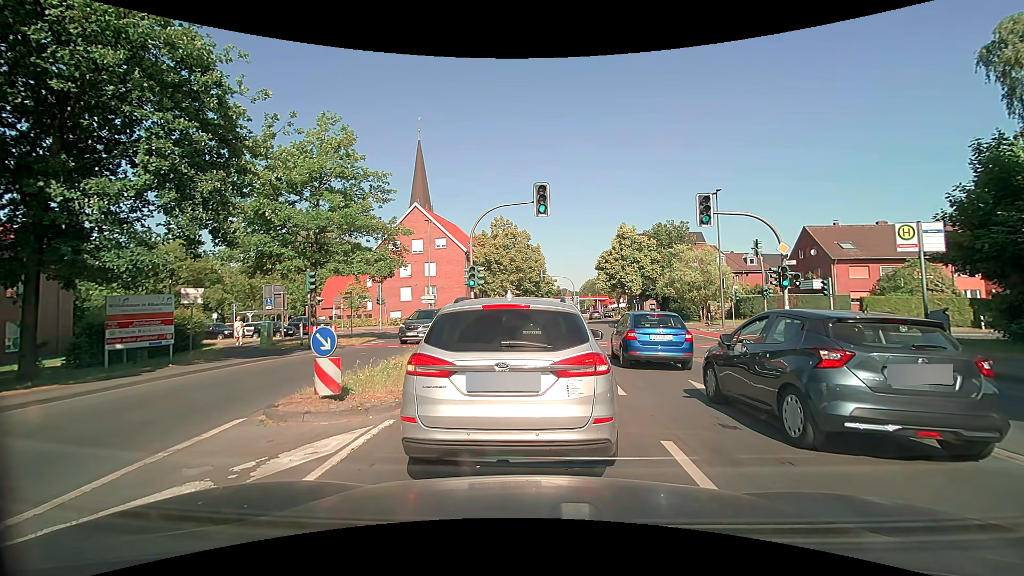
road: secondary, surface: asphalt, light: Day
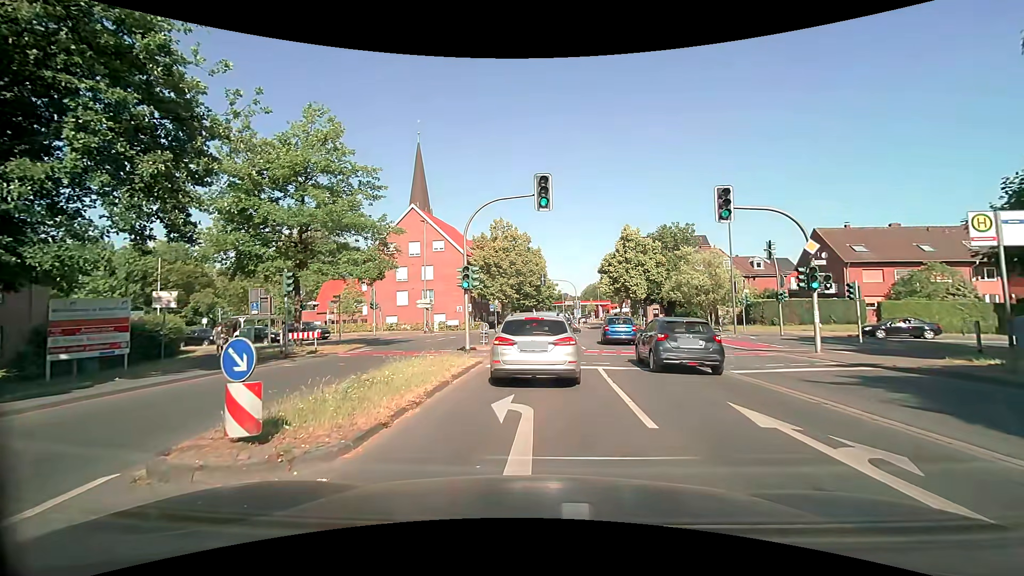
(0.0, +2.2) m; +2°
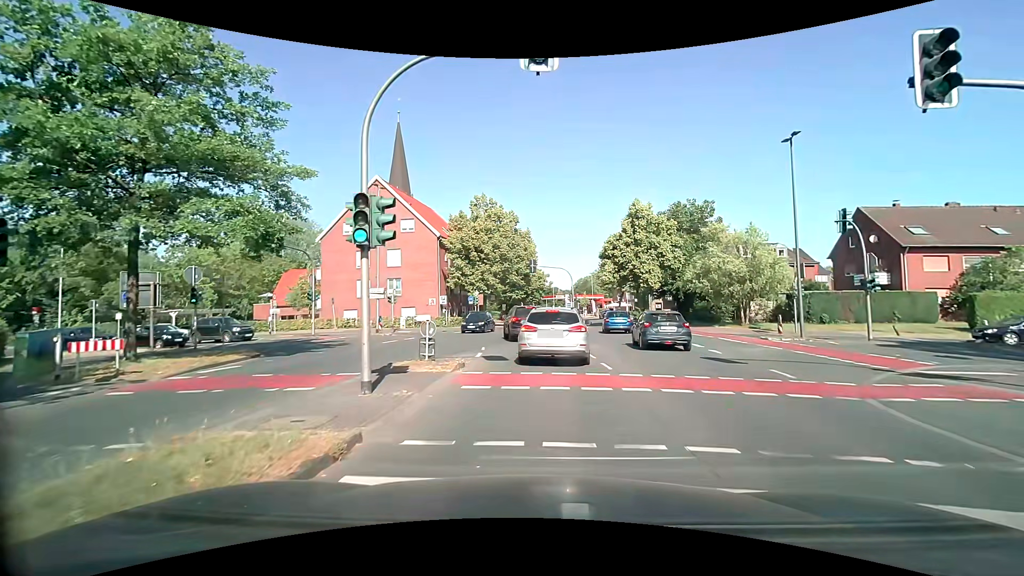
(0.0, +10.5) m; 0°
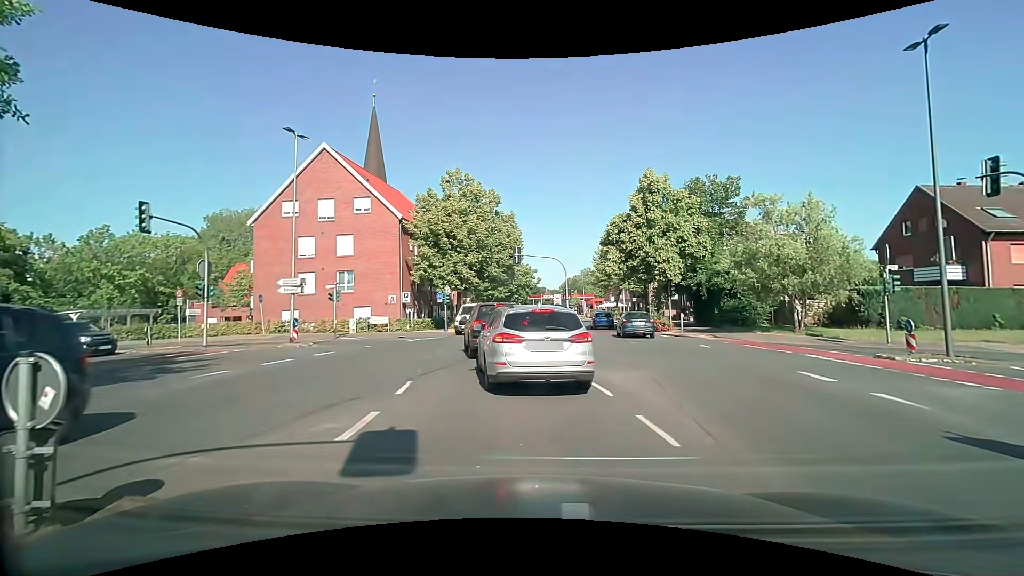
(+0.2, +9.5) m; +2°
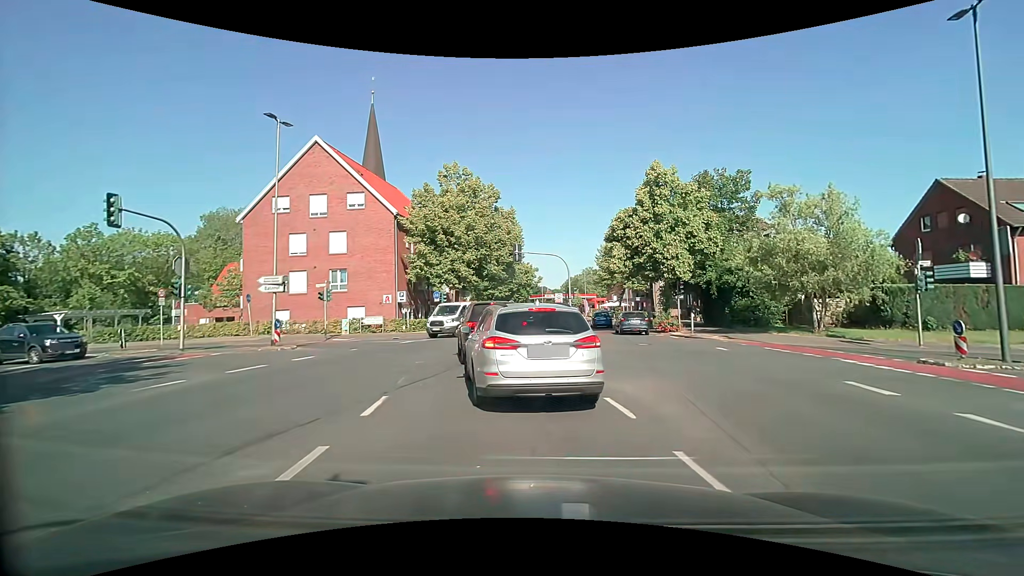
(0.0, +1.7) m; 0°
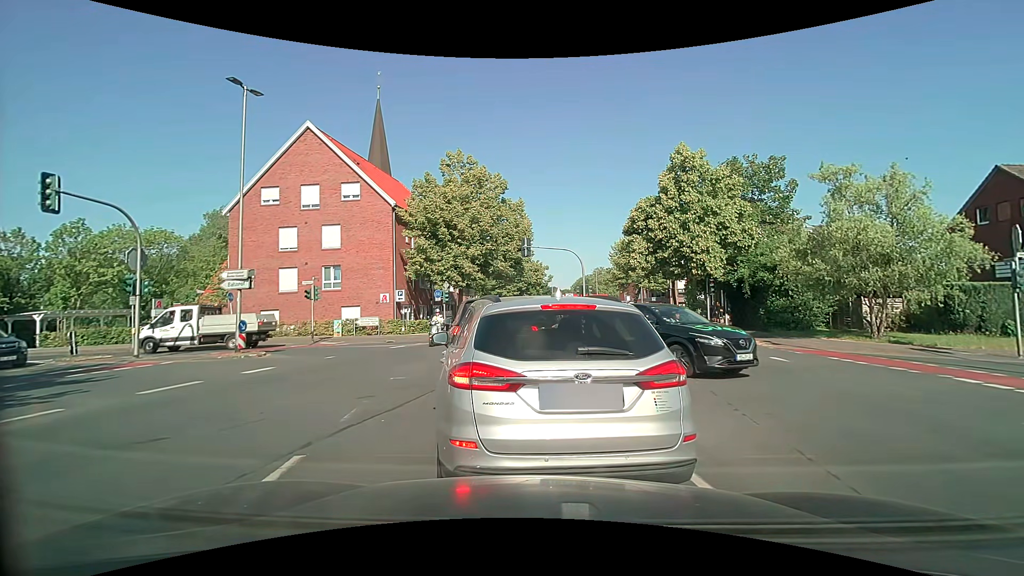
(-0.1, +3.3) m; -1°
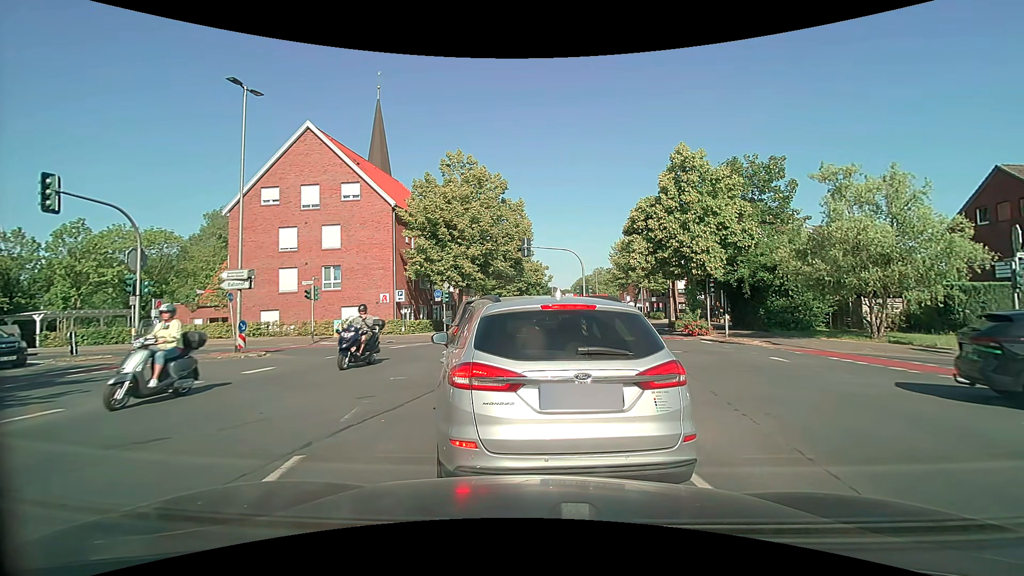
(0.0, 0.0) m; 0°
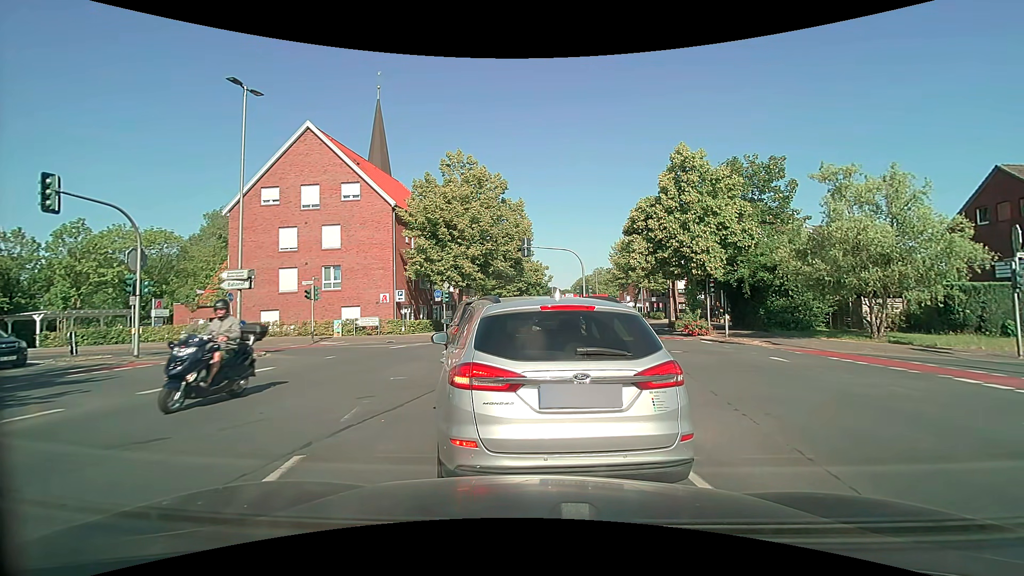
(0.0, 0.0) m; 0°
